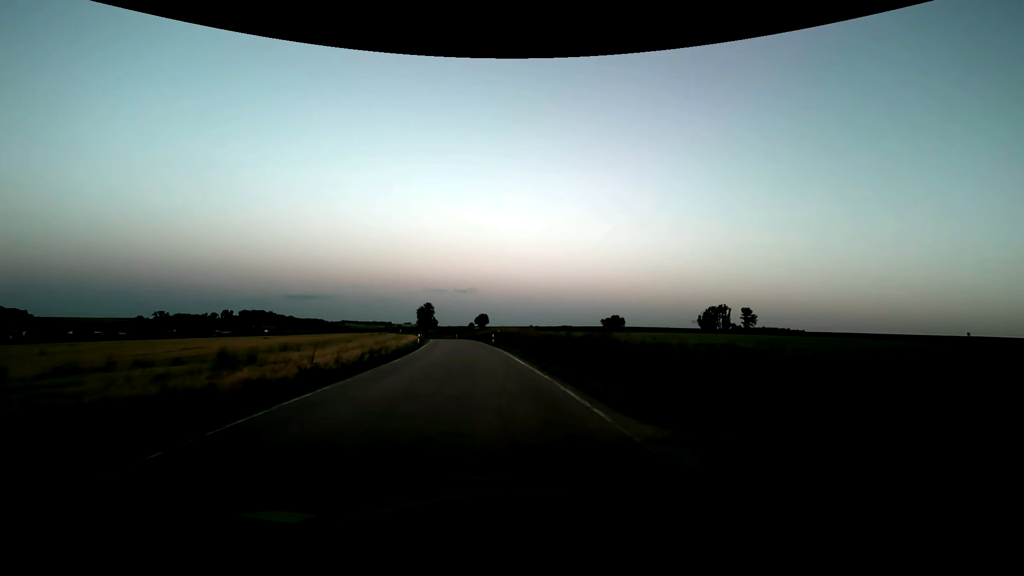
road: secondary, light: Dusk
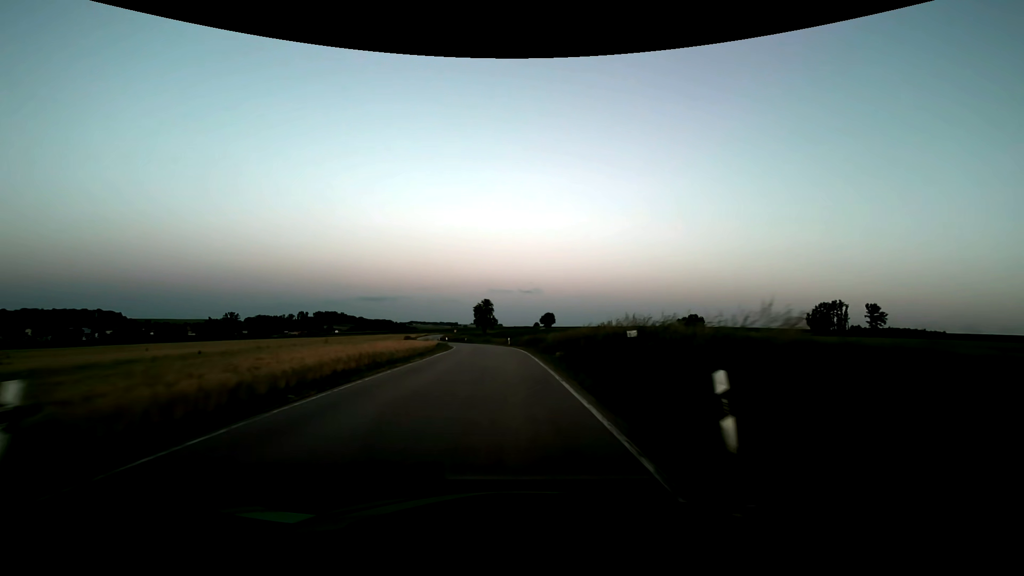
(-3.7, +43.2) m; -8°
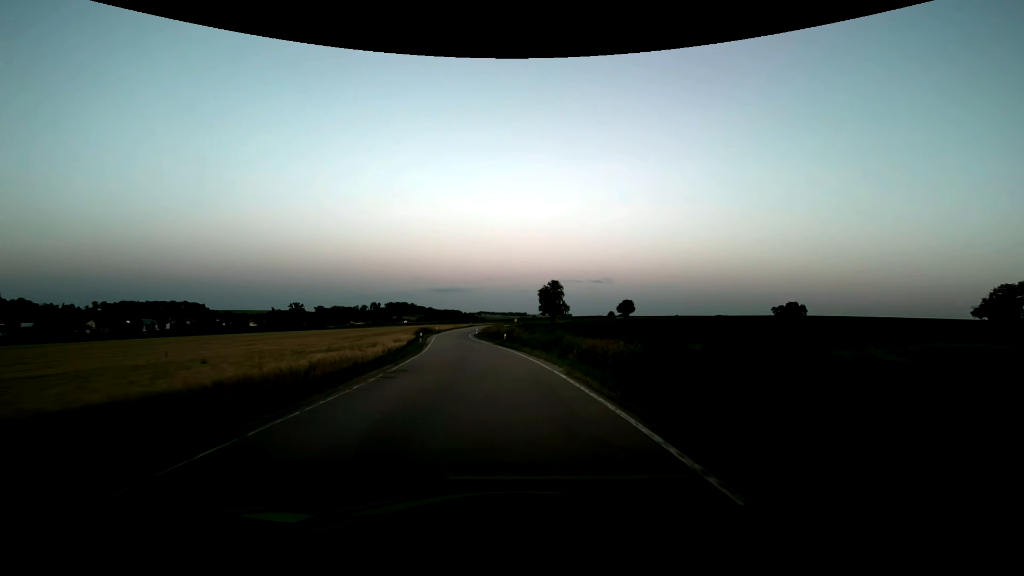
(-3.0, +54.7) m; -8°
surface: asphalt
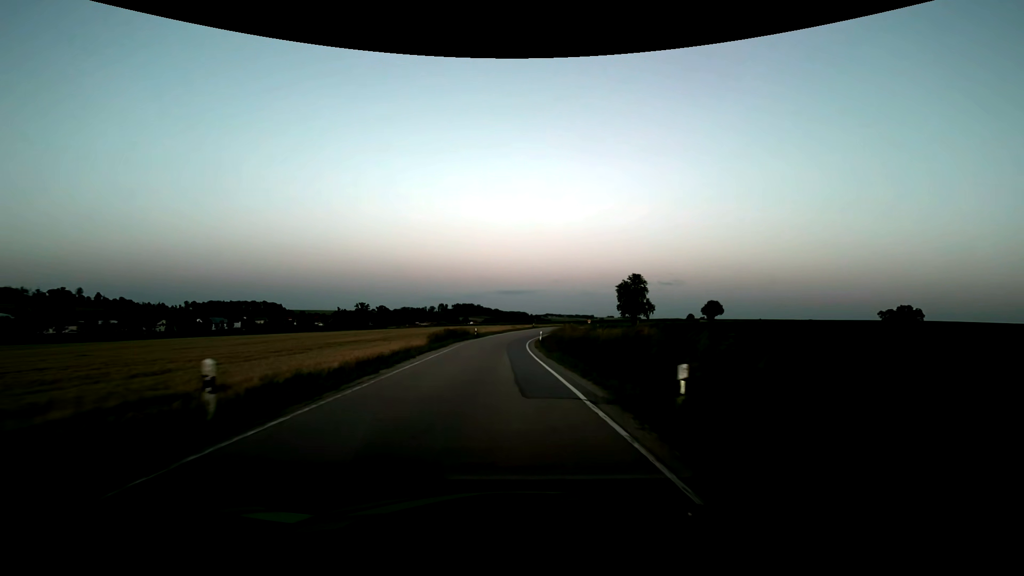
(-2.2, +32.6) m; -7°
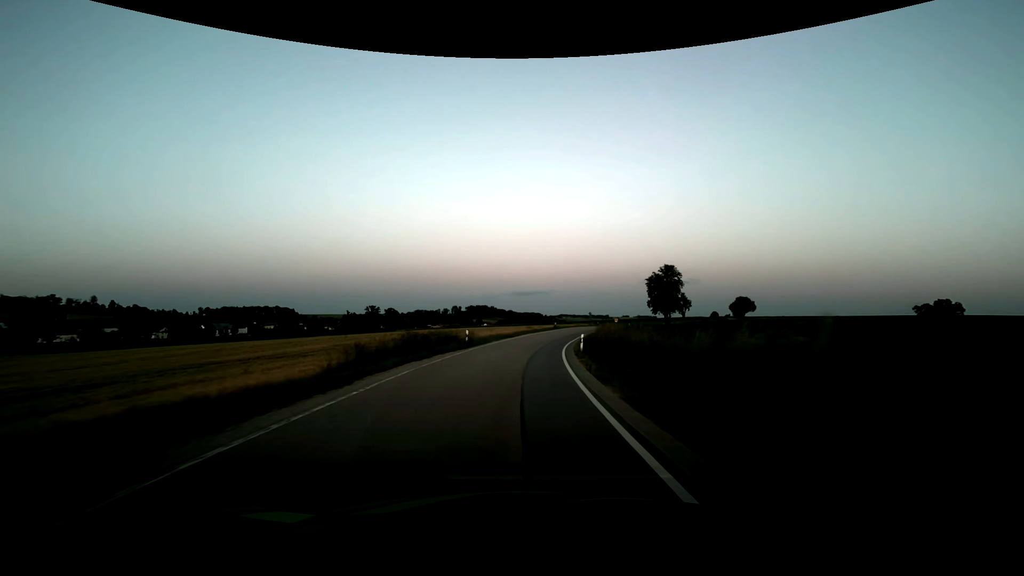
(-0.5, +21.7) m; -2°
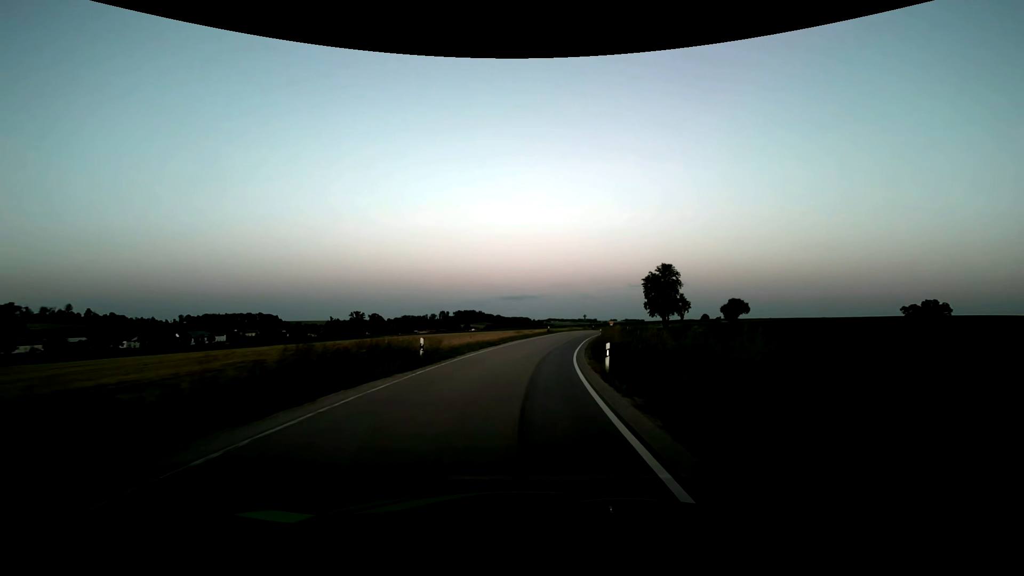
(+0.1, +10.8) m; +1°
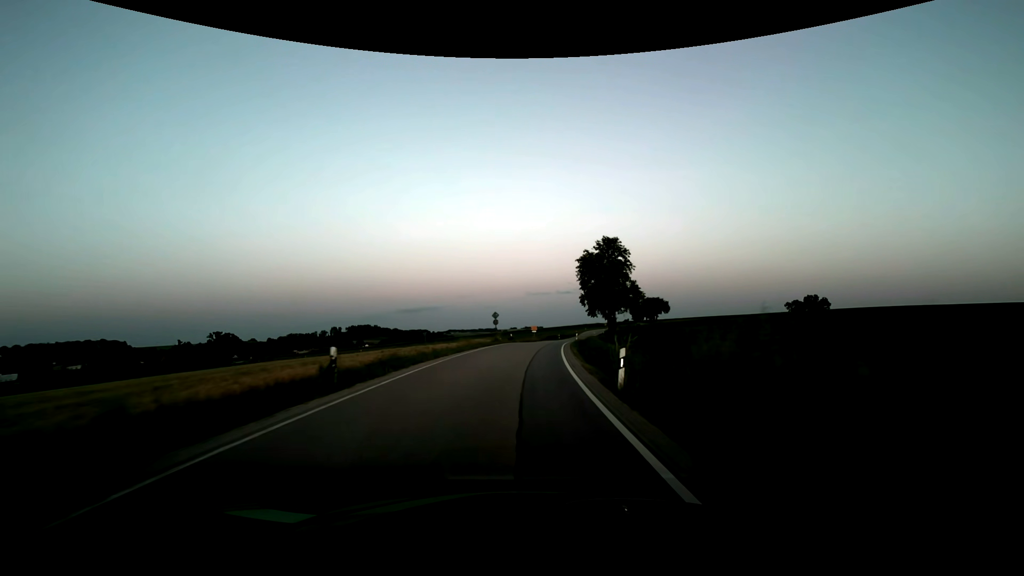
(+5.8, +53.1) m; +12°
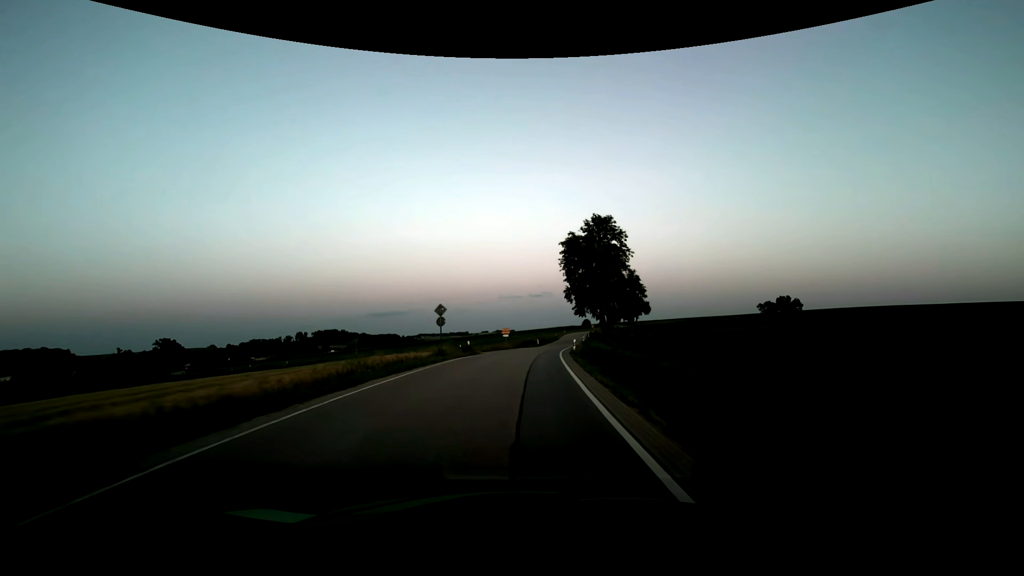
(+0.6, +21.3) m; +3°
(0, +10) (+1, +20) (+1, +30) (+2, +40) (+3, +50) (+5, +60) (+7, +70) (+8, +79) (+10, +89) (+11, +99) m
